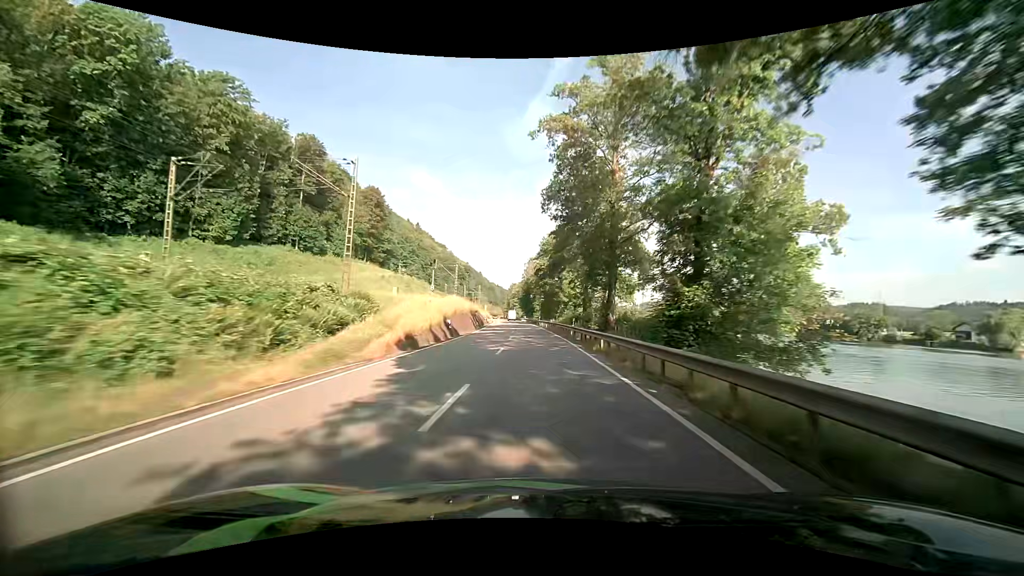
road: primary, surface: asphalt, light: Day
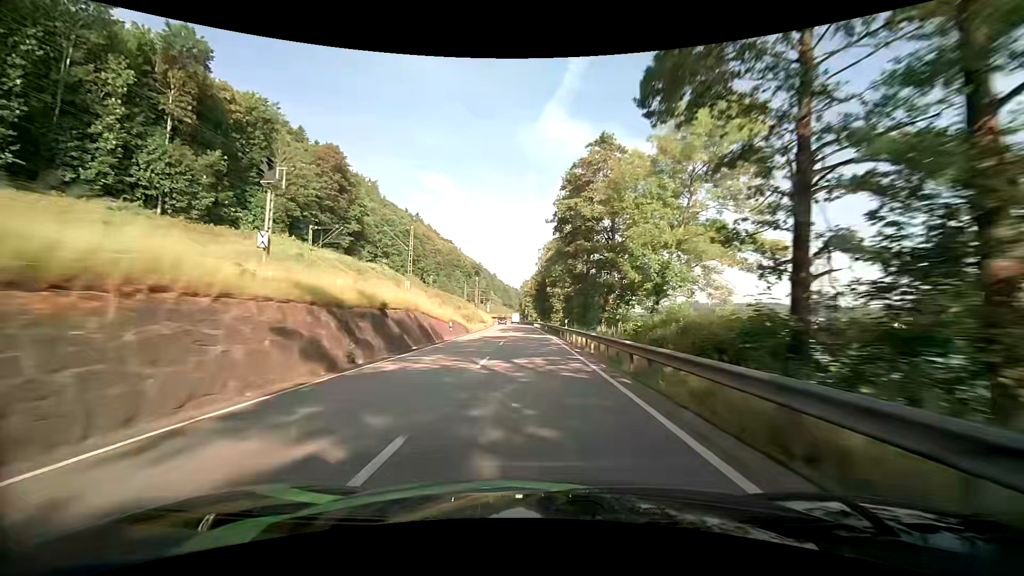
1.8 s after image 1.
(-0.6, +40.0) m; -2°
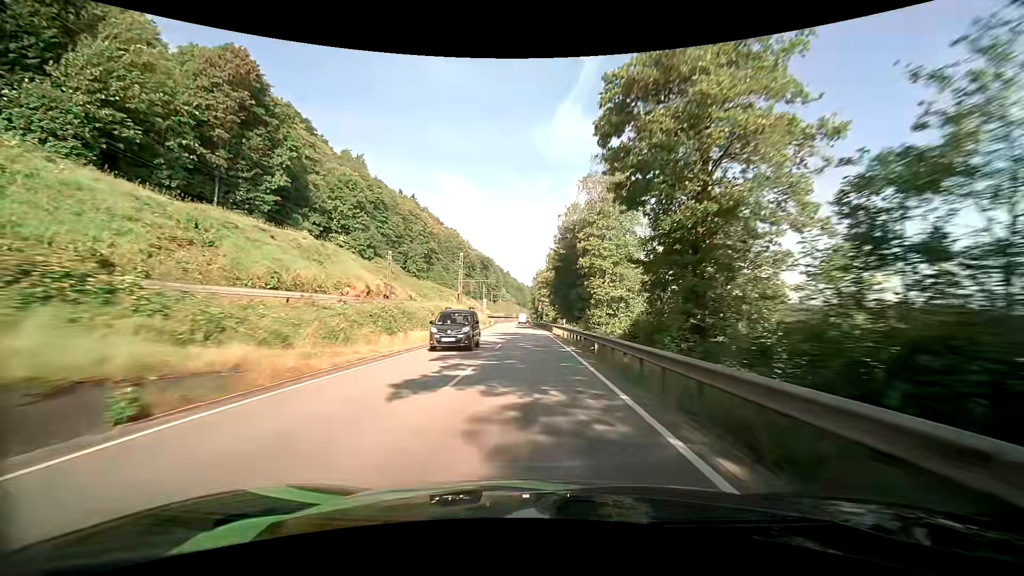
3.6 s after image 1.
(-0.8, +39.9) m; -2°
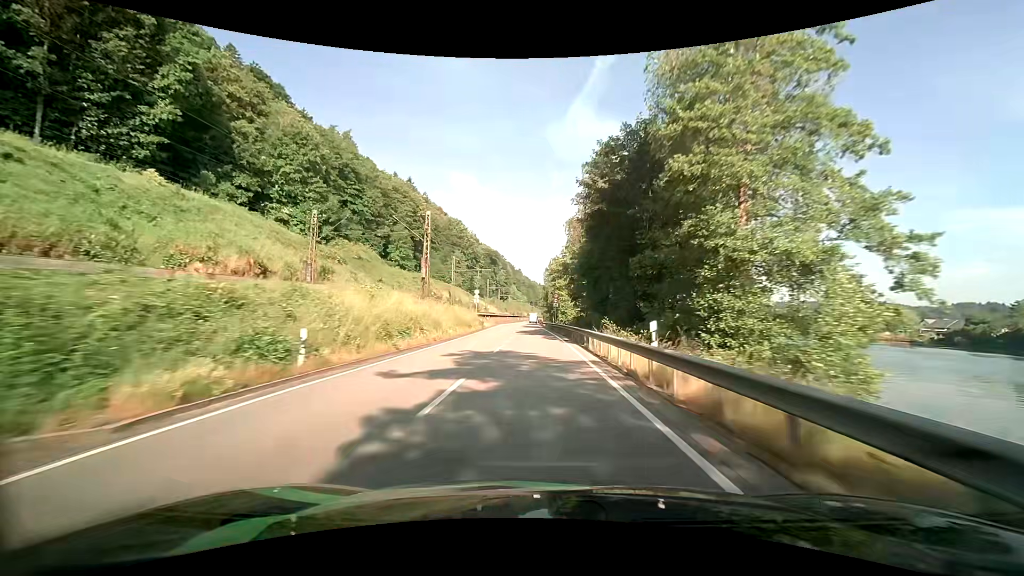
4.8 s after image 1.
(-0.5, +26.6) m; -1°
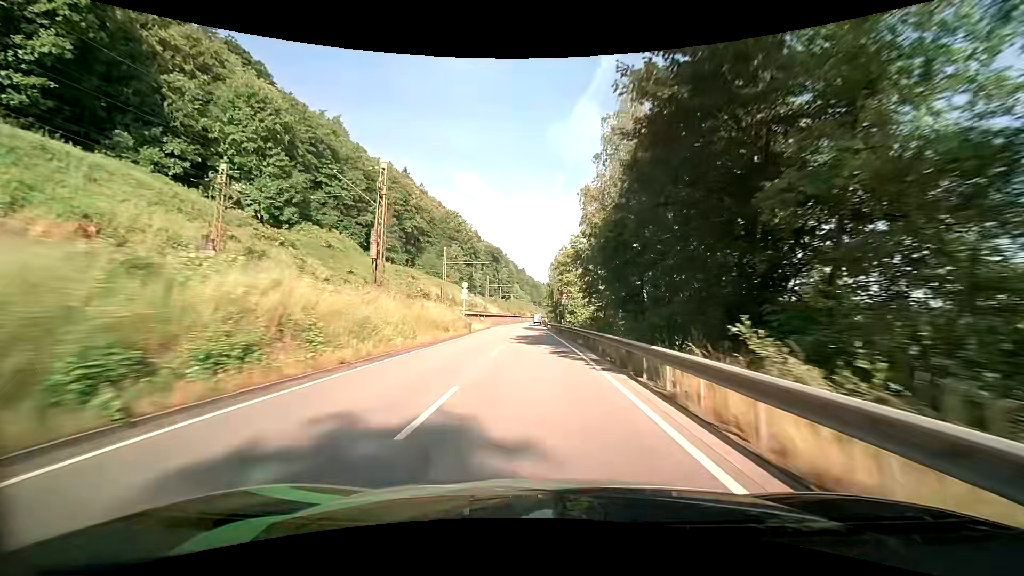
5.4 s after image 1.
(-0.2, +13.2) m; -1°
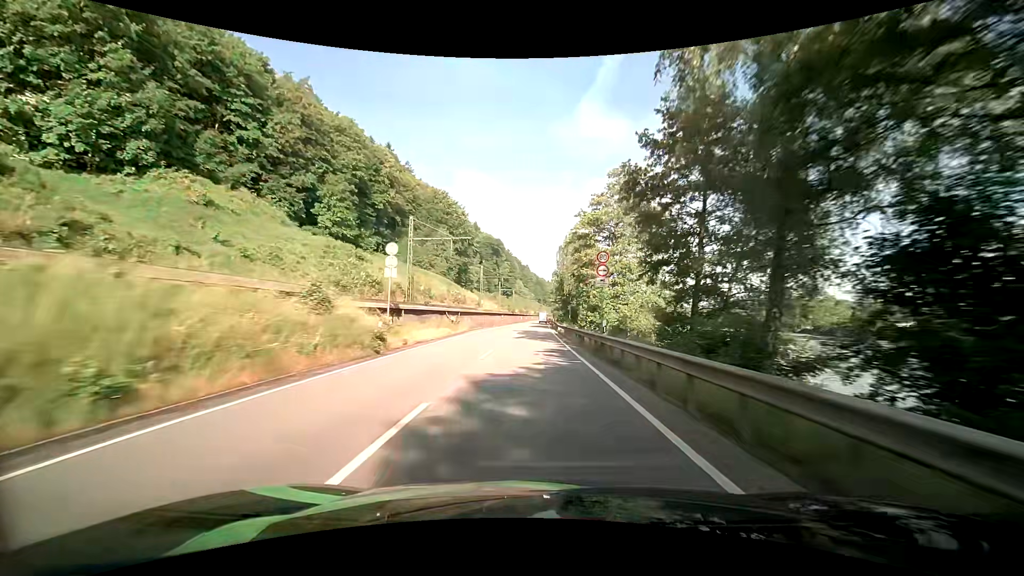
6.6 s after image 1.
(-0.1, +25.6) m; -1°
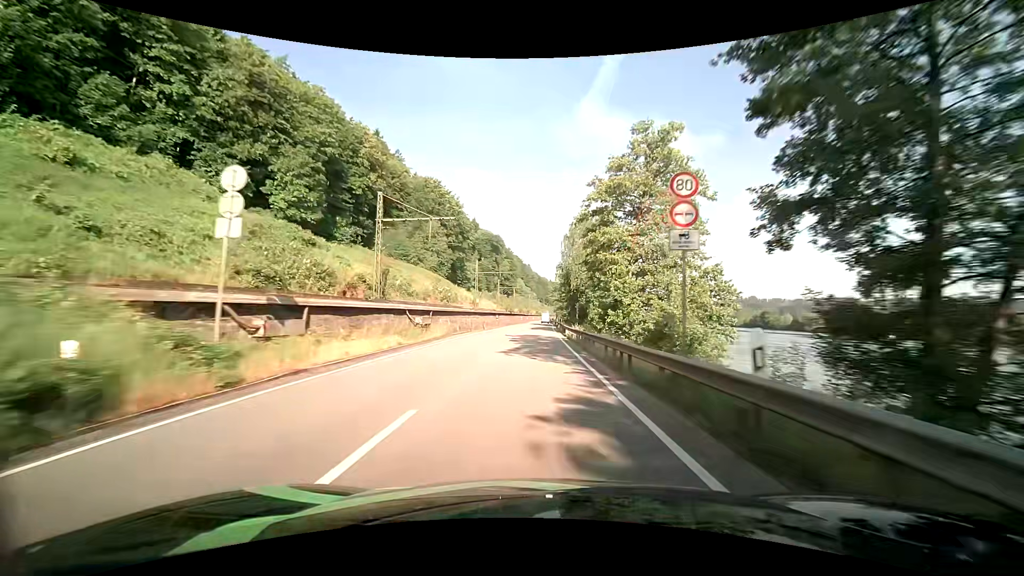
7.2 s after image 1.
(+0.1, +12.5) m; 0°
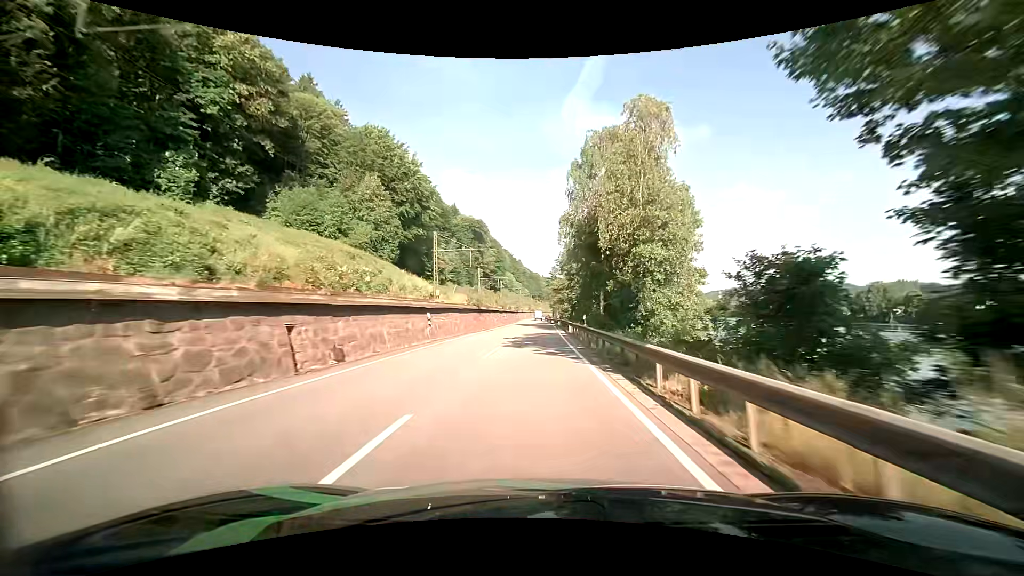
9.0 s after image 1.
(0.0, +36.2) m; +1°
(0, +10) (0, +20) (0, +30) (0, +40) (0, +50) (0, +60) (0, +70) (0, +80) (0, +90) (0, +100) m
